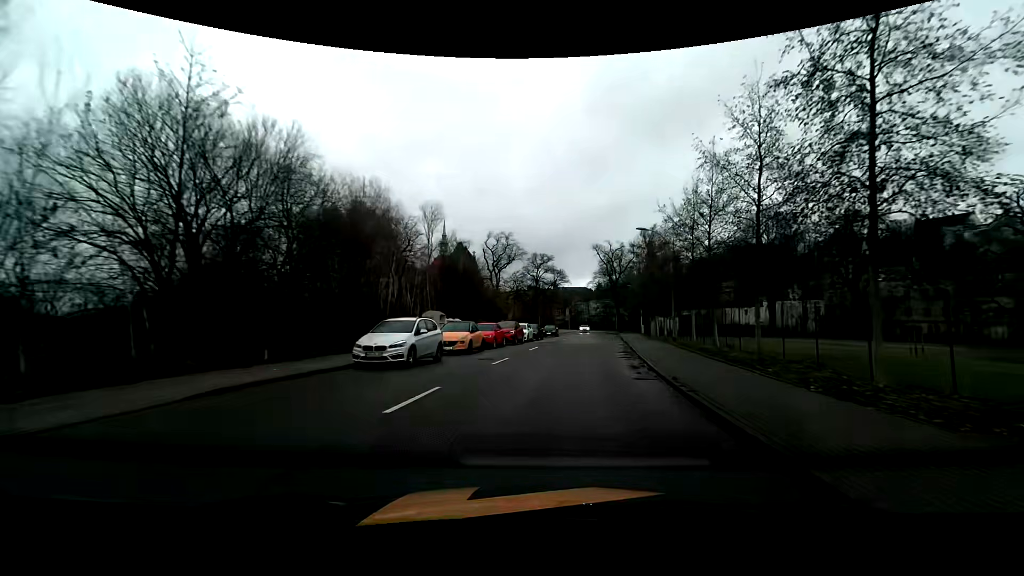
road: tertiary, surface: asphalt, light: Day
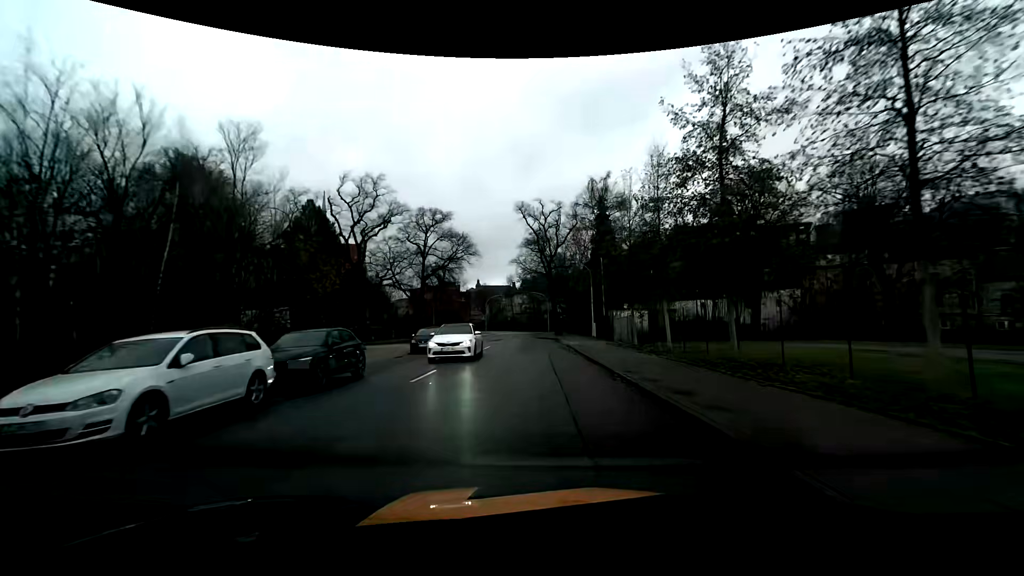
(+3.7, +30.8) m; +9°
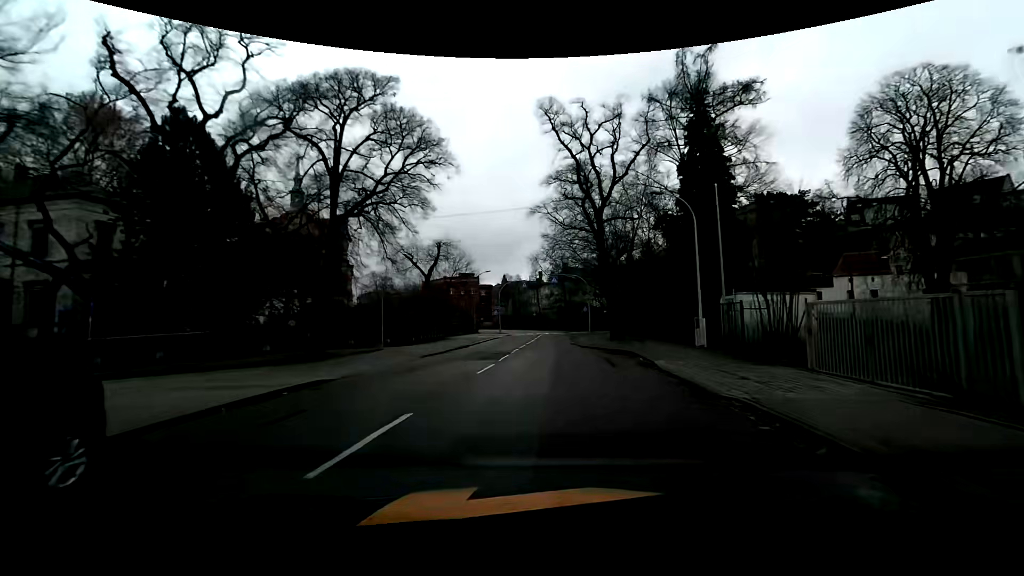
(-0.3, +25.9) m; -3°
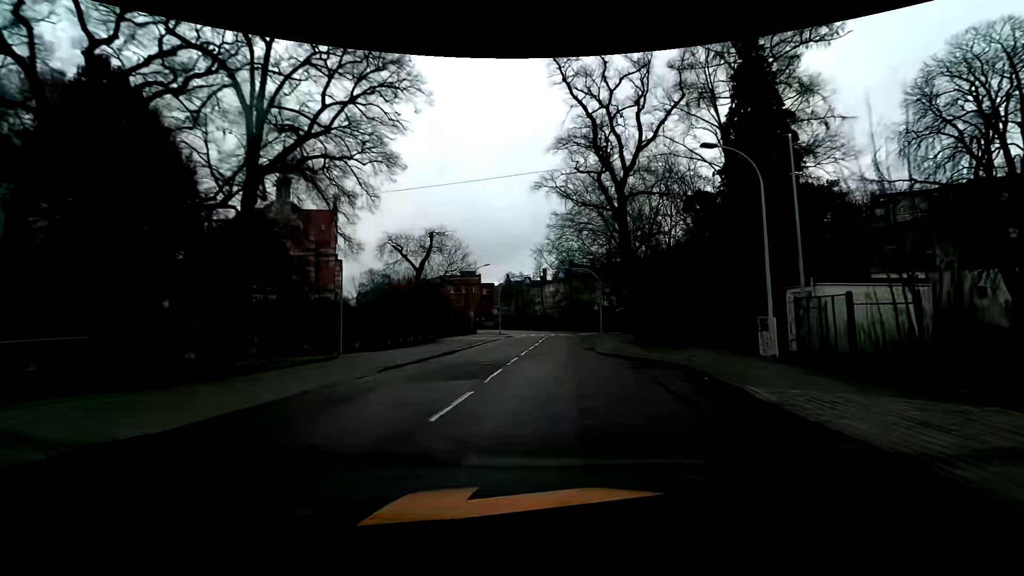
(0.0, +6.6) m; 0°
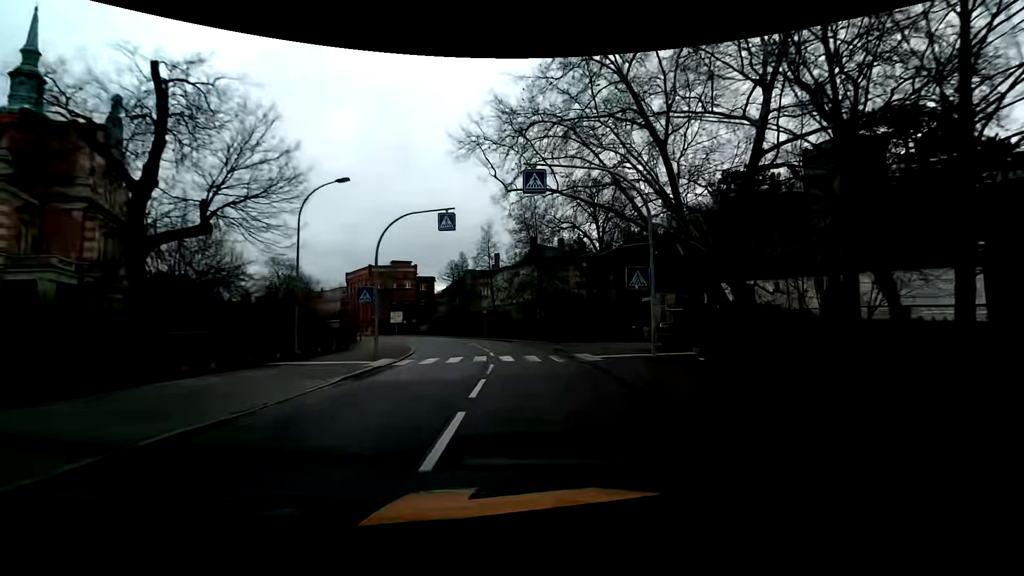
(+1.4, +33.6) m; +6°
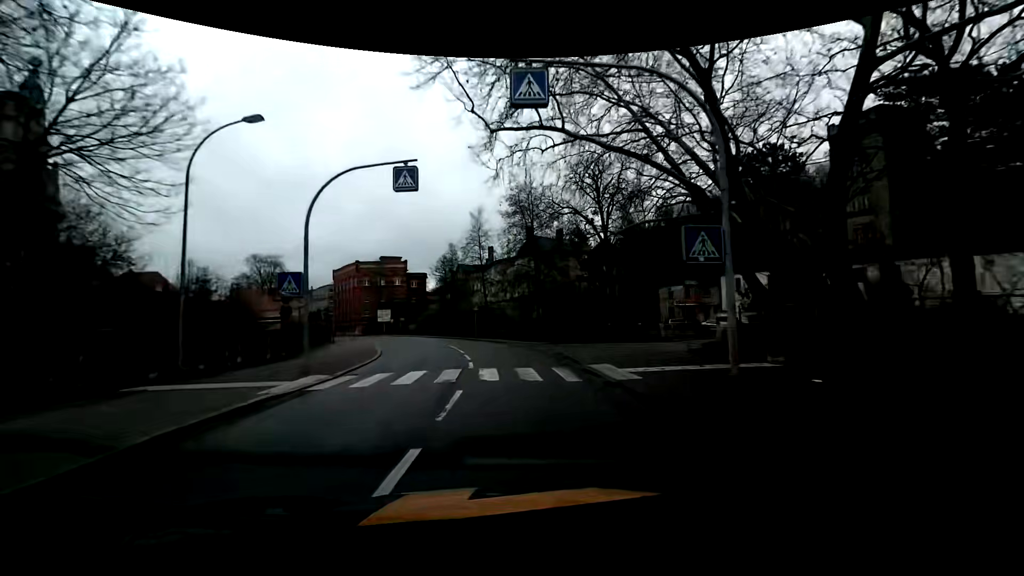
(0.0, +6.7) m; -1°
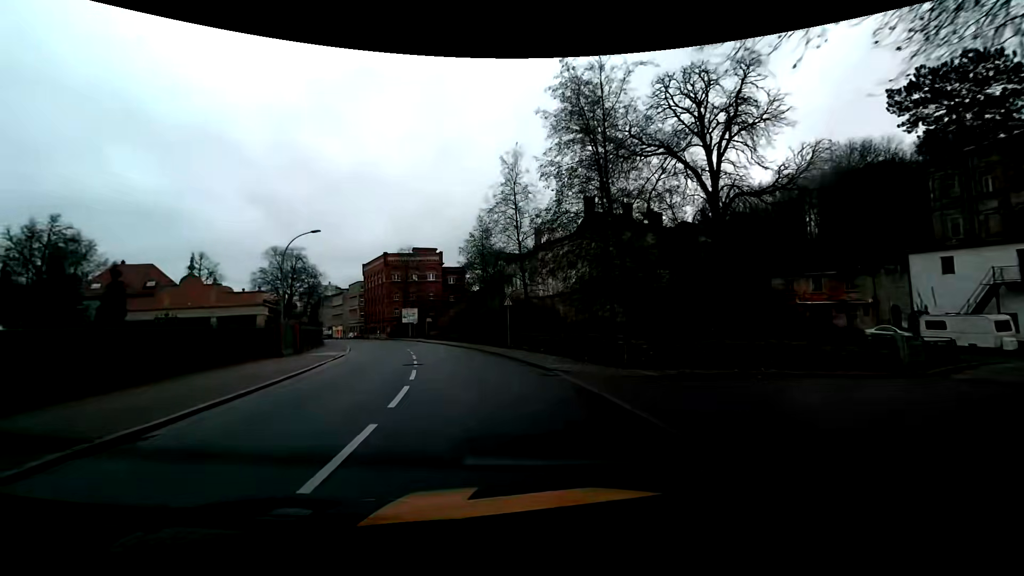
(-0.5, +18.9) m; -5°
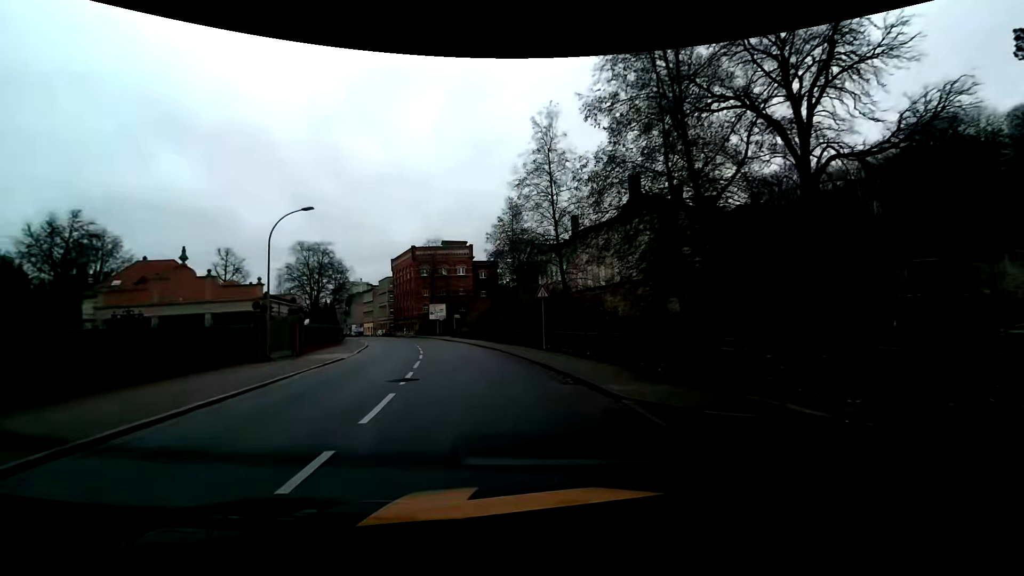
(-0.2, +6.2) m; -4°
(-1, +10) (-3, +20) (-5, +30) (-7, +39) (-10, +49) (-14, +58) (-18, +67) (-22, +76) (-26, +85) (-30, +95) m
